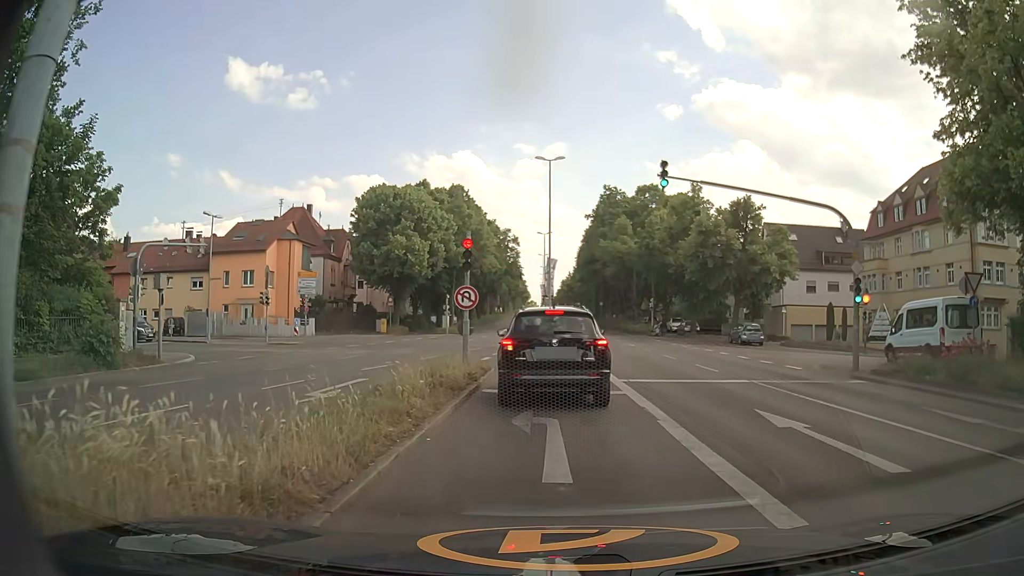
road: primary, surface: asphalt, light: Day
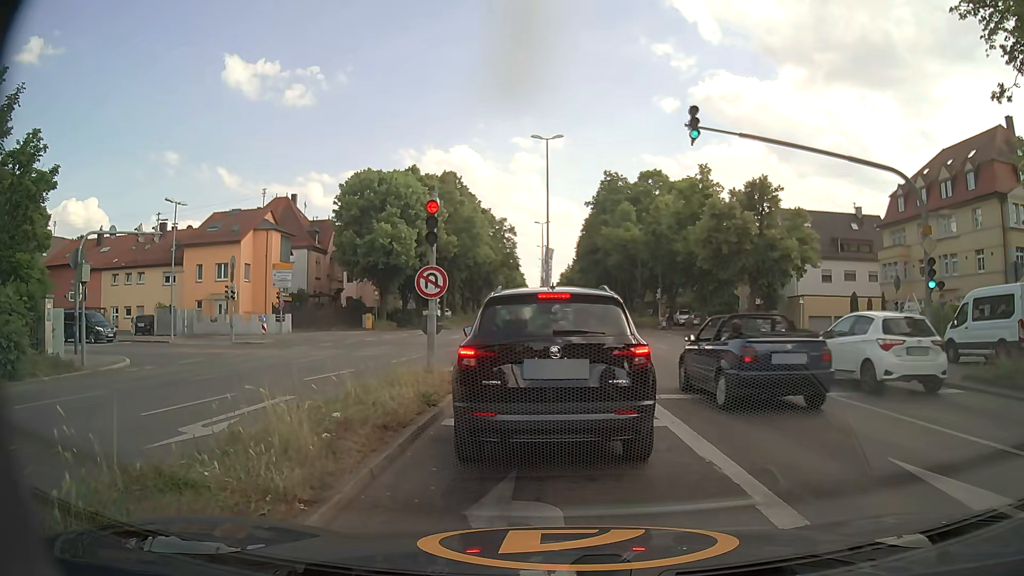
(+0.1, +4.4) m; +2°
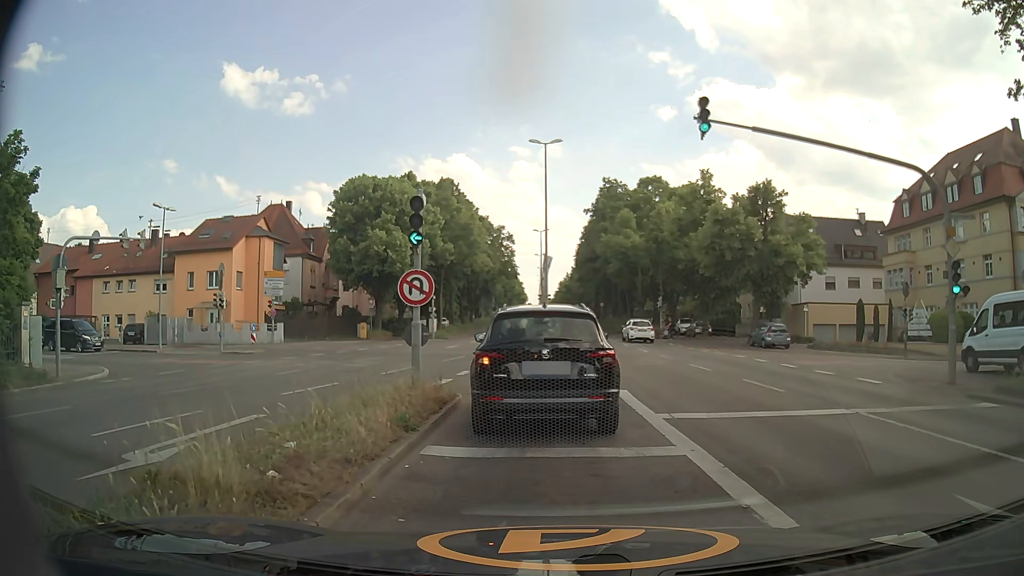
(0.0, +1.4) m; -2°
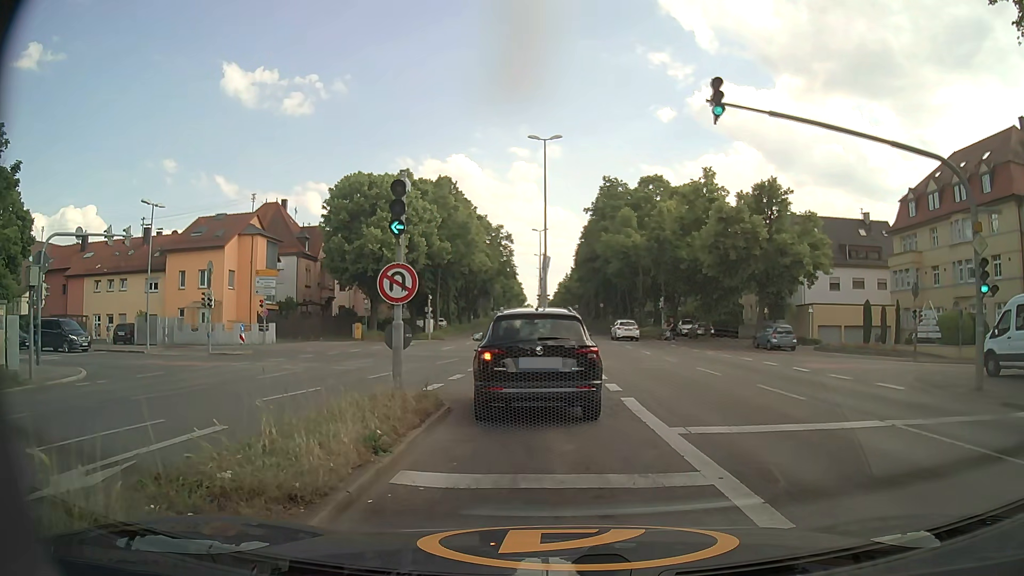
(0.0, +1.4) m; 0°
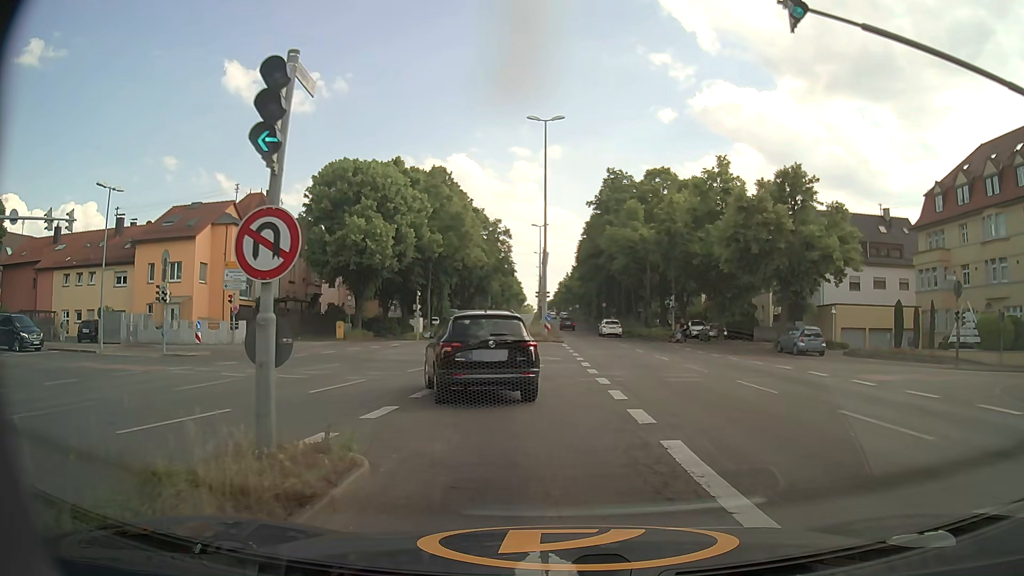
(0.0, +4.9) m; 0°
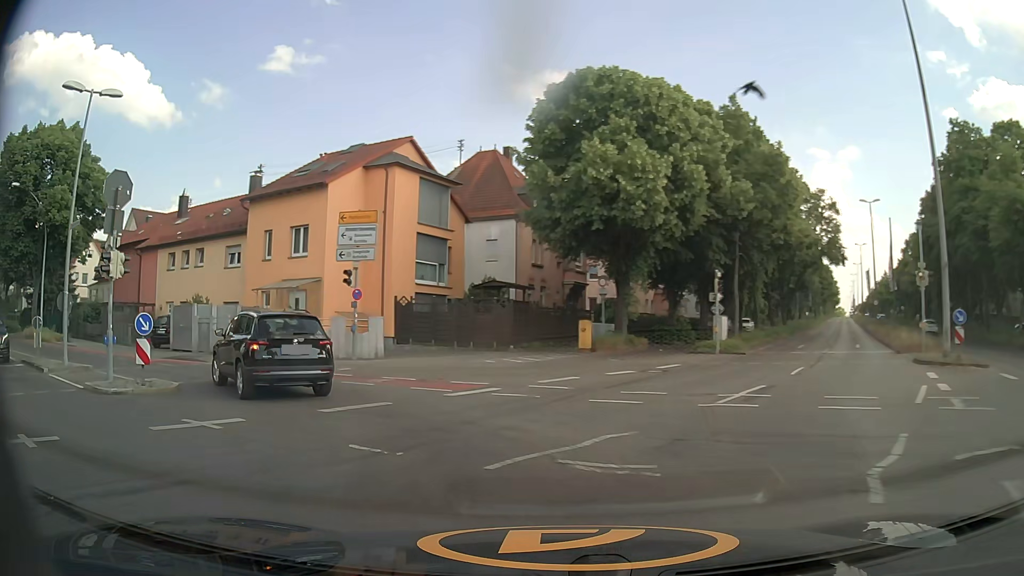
(-2.4, +20.4) m; -25°
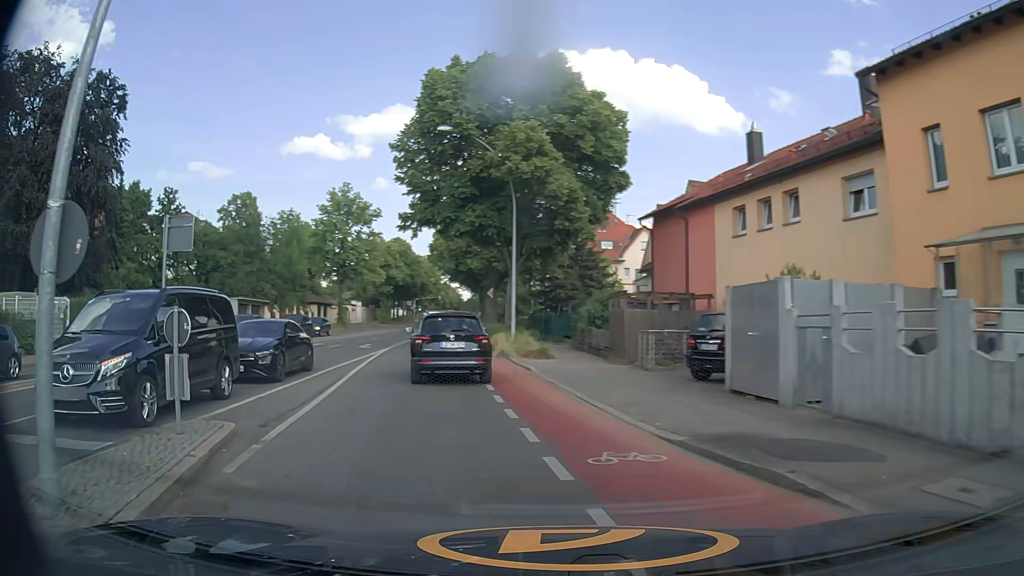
(-7.5, +16.0) m; -51°
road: secondary
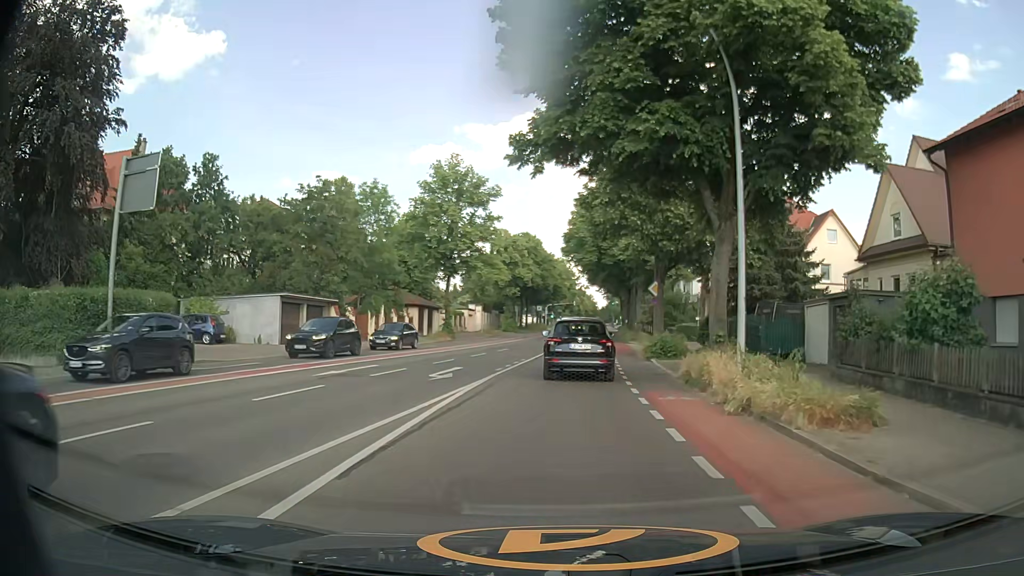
(-2.9, +15.6) m; -13°
